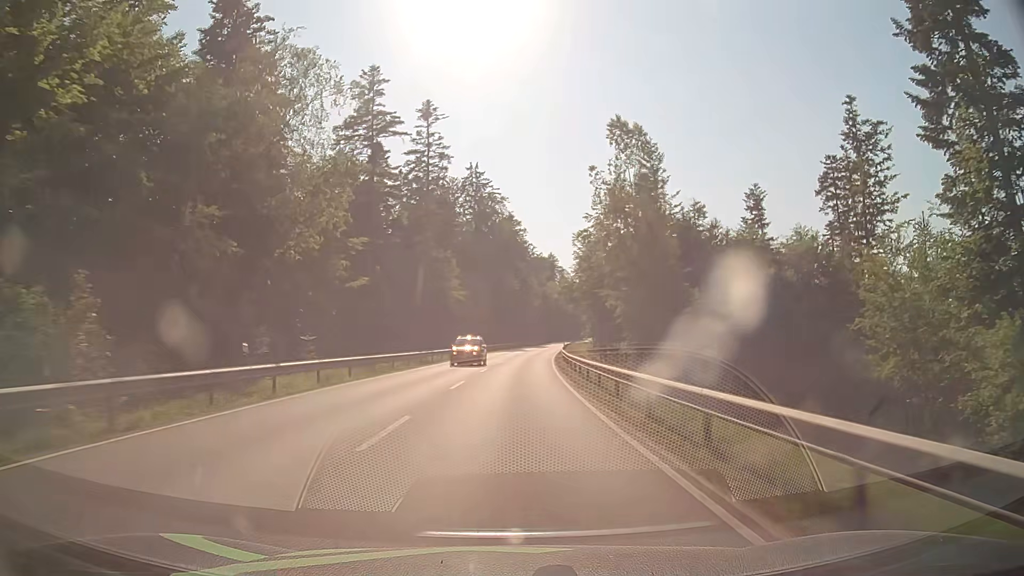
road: secondary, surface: asphalt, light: Day
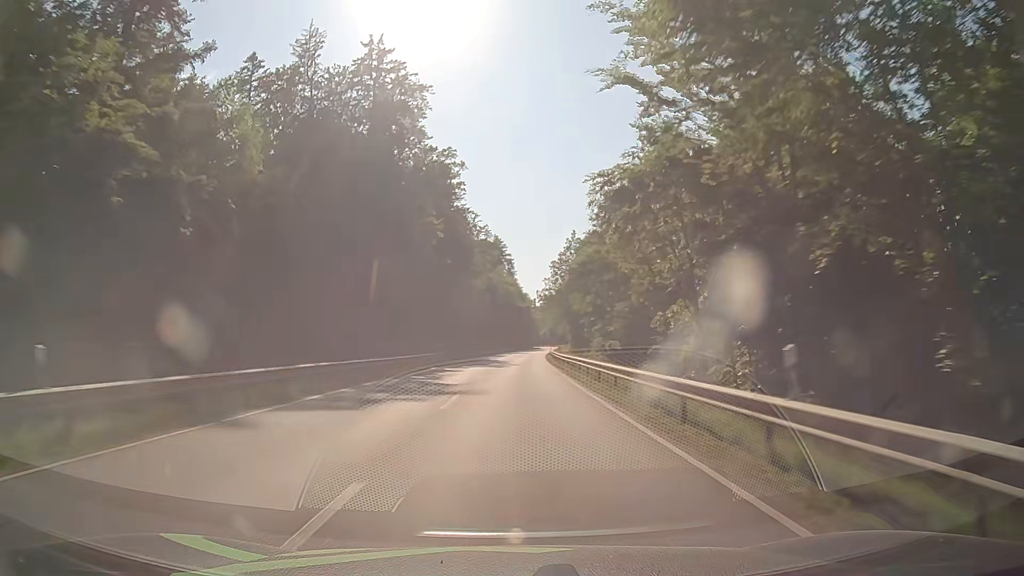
(+2.5, +65.6) m; +5°
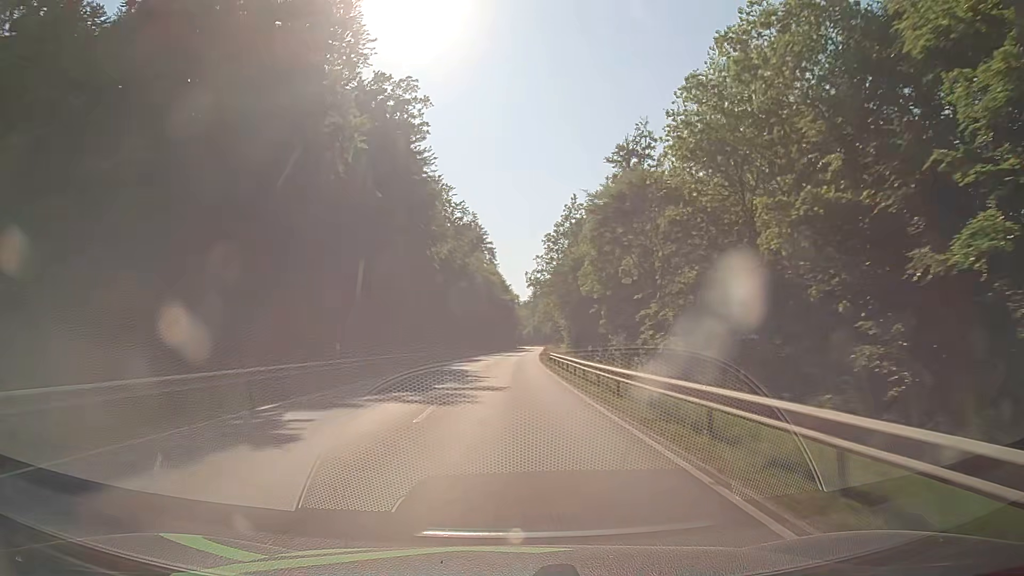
(+0.4, +26.4) m; +2°
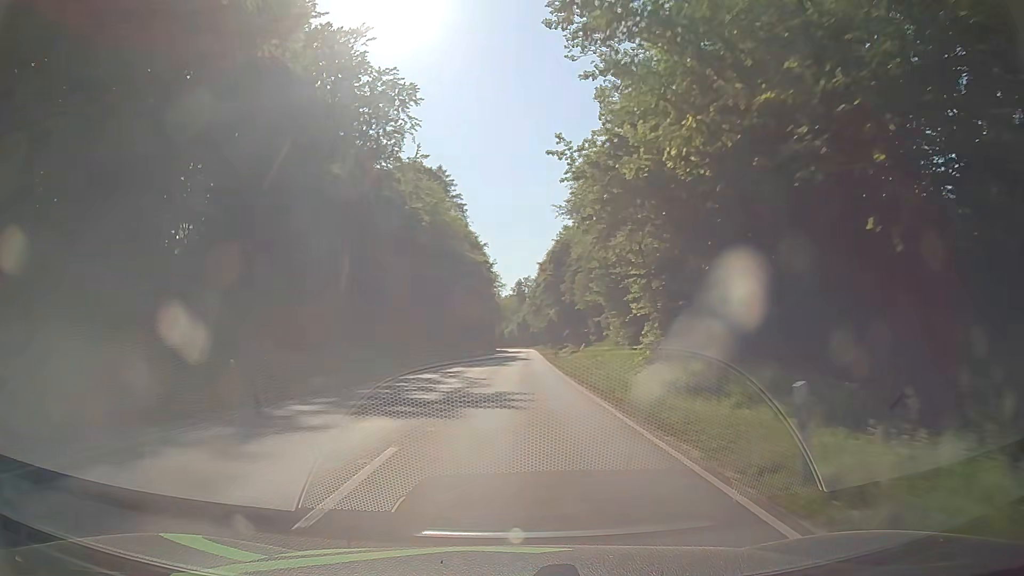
(+0.7, +66.8) m; +1°
(0, +10) (0, +20) (+1, +30) (+1, +40) (+1, +50) (+2, +60) (+2, +70) (+3, +80) (+3, +90) (+4, +100) m
